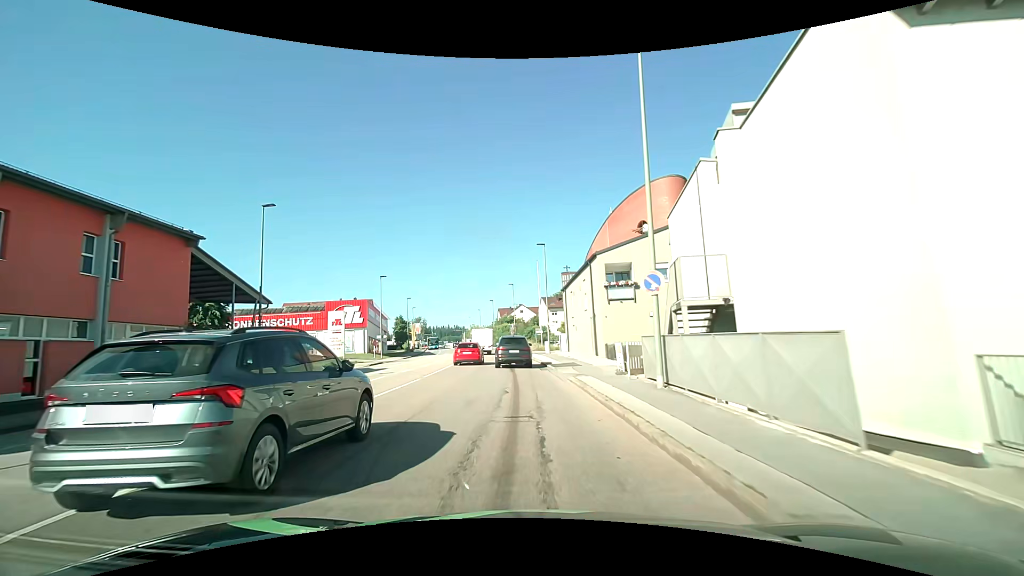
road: tertiary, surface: asphalt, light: Day
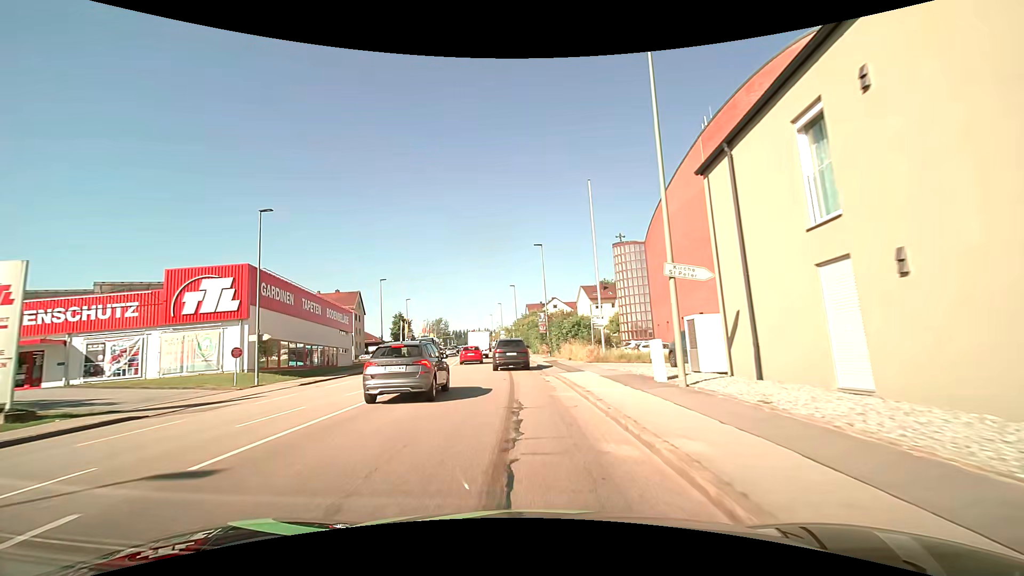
(-1.1, +33.5) m; -4°
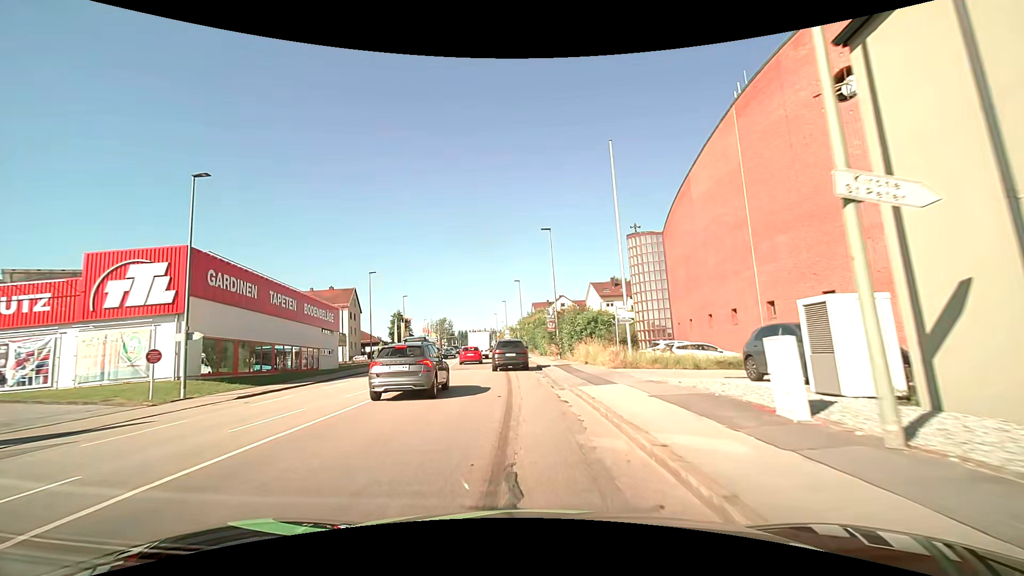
(0.0, +6.5) m; -1°
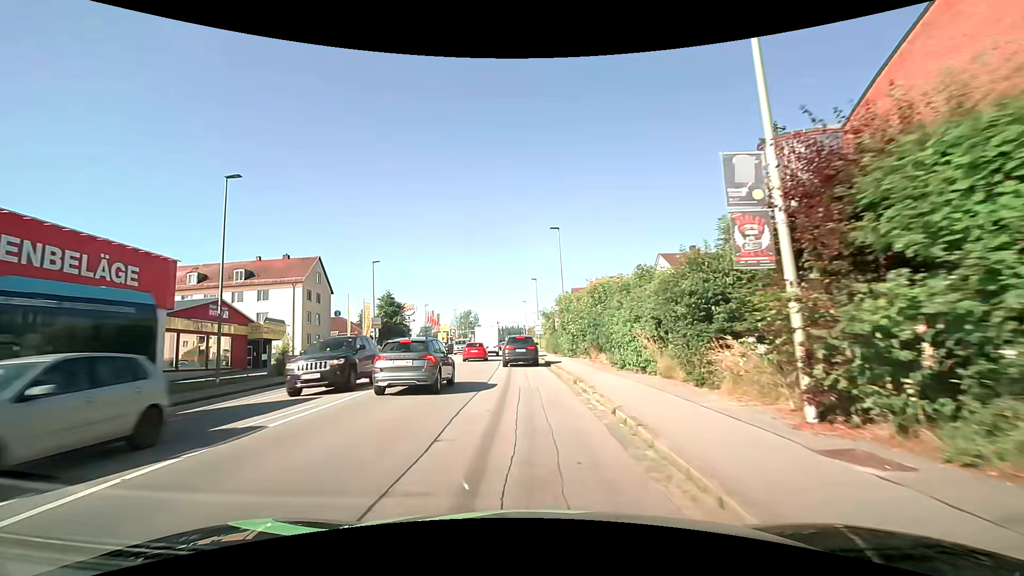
(-0.9, +31.3) m; -4°
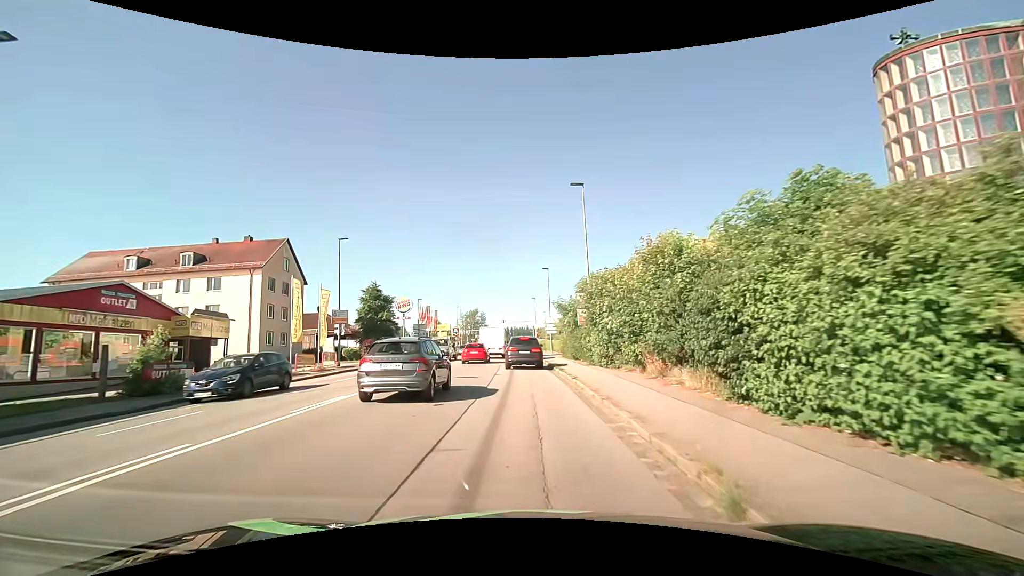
(0.0, +11.7) m; 0°
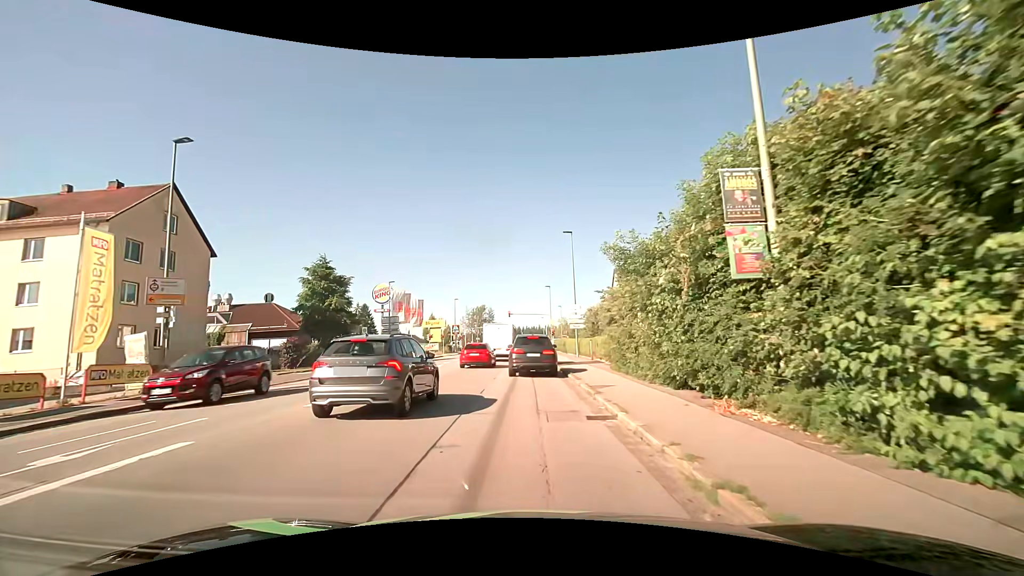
(-0.2, +19.9) m; -2°
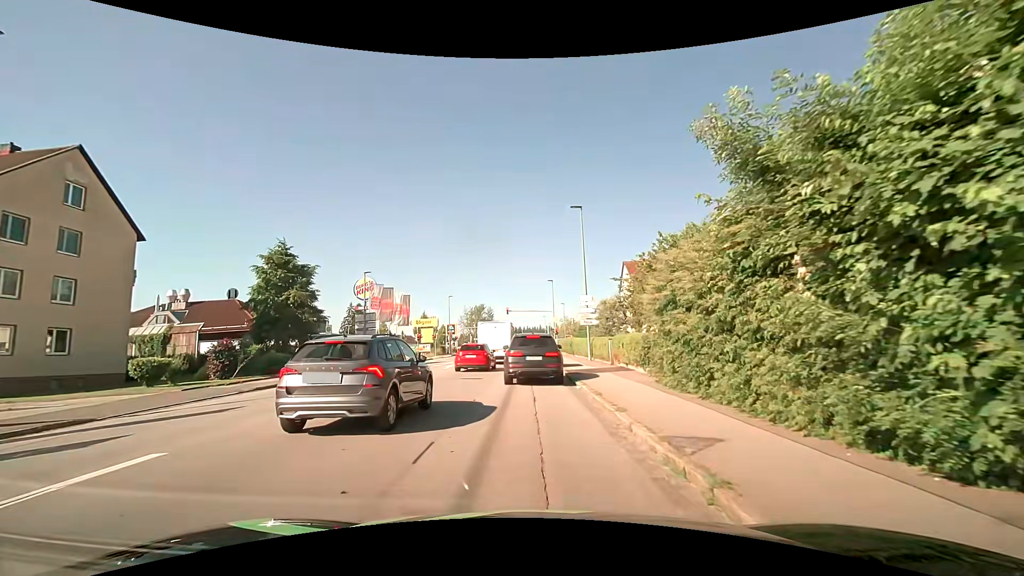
(+0.1, +7.6) m; +1°
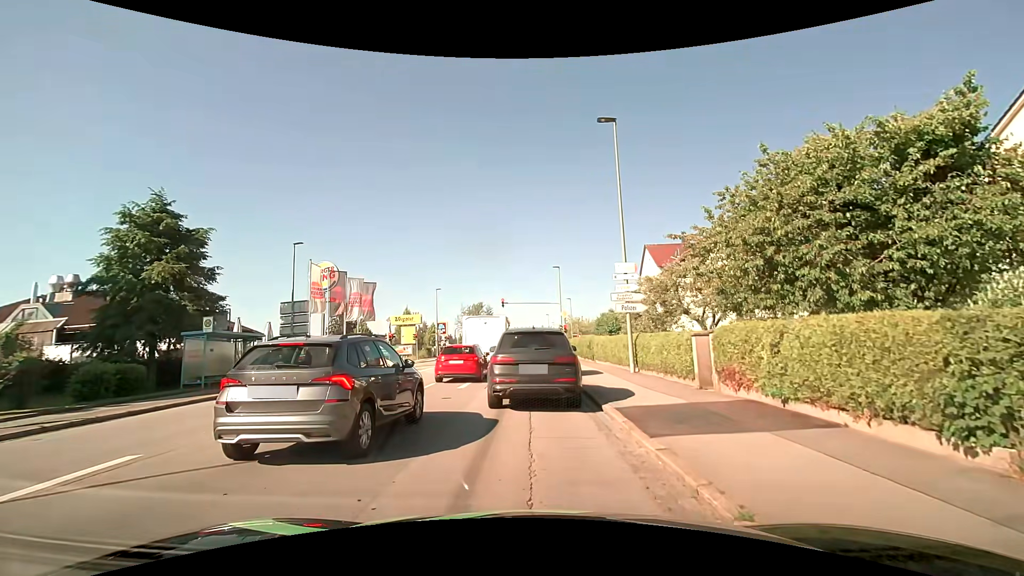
(0.0, +13.0) m; 0°
(0, +10) (0, +20) (0, +30) (0, +40) (-1, +50) (-1, +60) (-1, +70) (-1, +80) (-1, +90) (-1, +100) m
